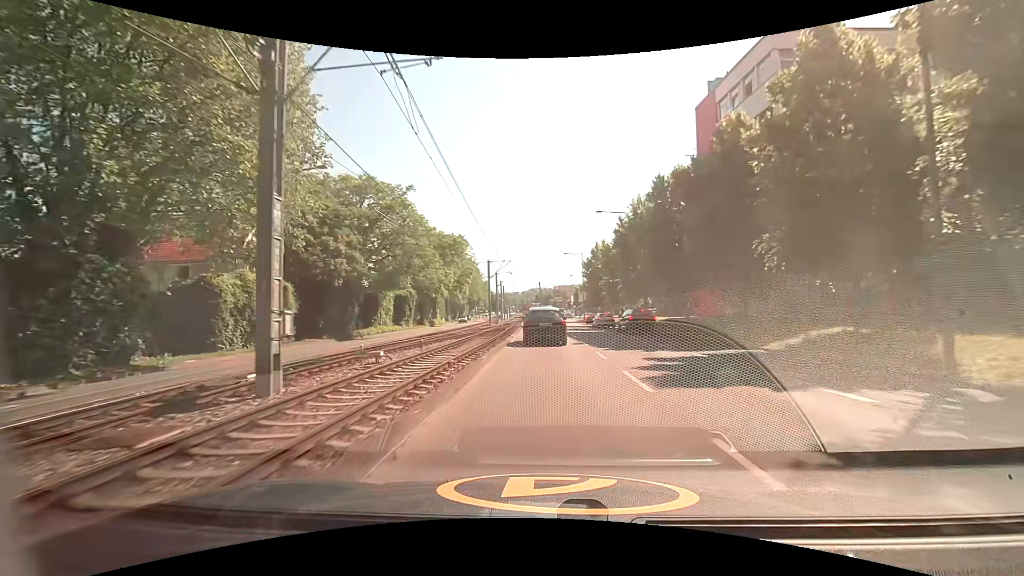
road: secondary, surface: asphalt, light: Day
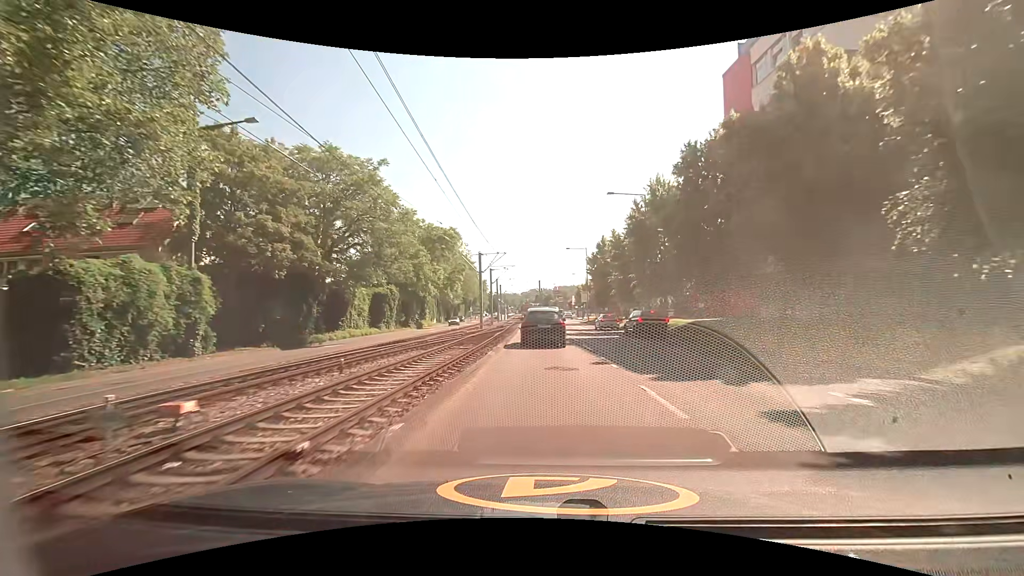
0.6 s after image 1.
(0.0, +7.9) m; 0°
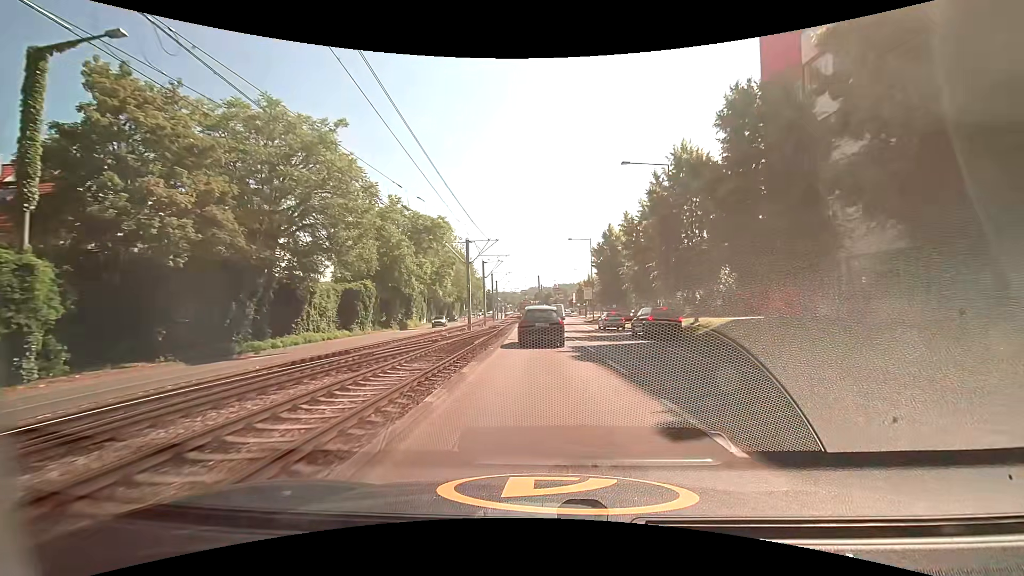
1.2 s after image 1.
(0.0, +7.7) m; +1°
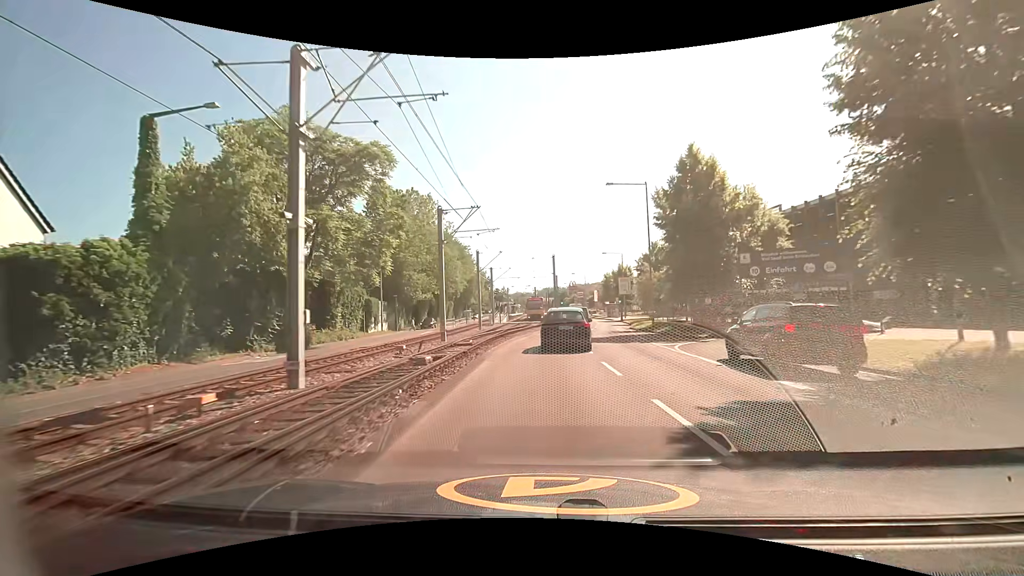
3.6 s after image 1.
(-0.6, +30.0) m; -3°
(0, +10) (0, +20) (+1, +30) (+3, +40) (+4, +50) (+5, +60) (+6, +70) (+6, +80) (+6, +90) (+6, +100) m
